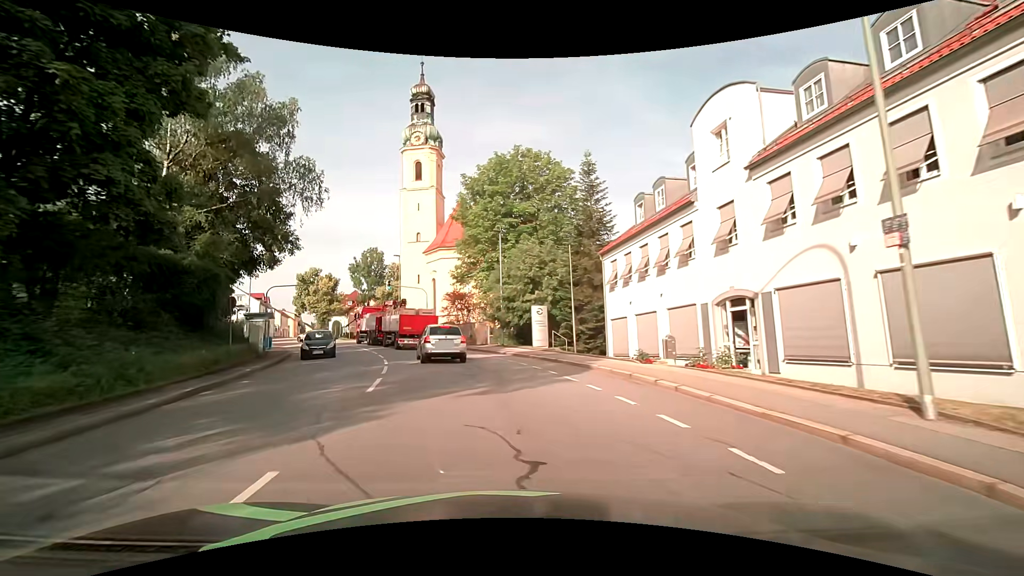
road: tertiary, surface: asphalt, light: Day
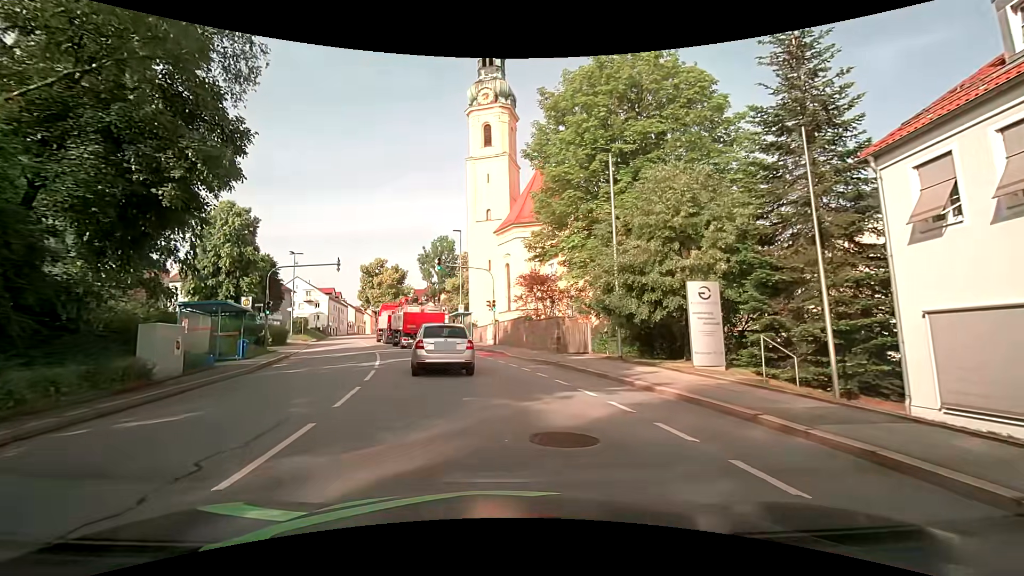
(-1.3, +15.3) m; -10°
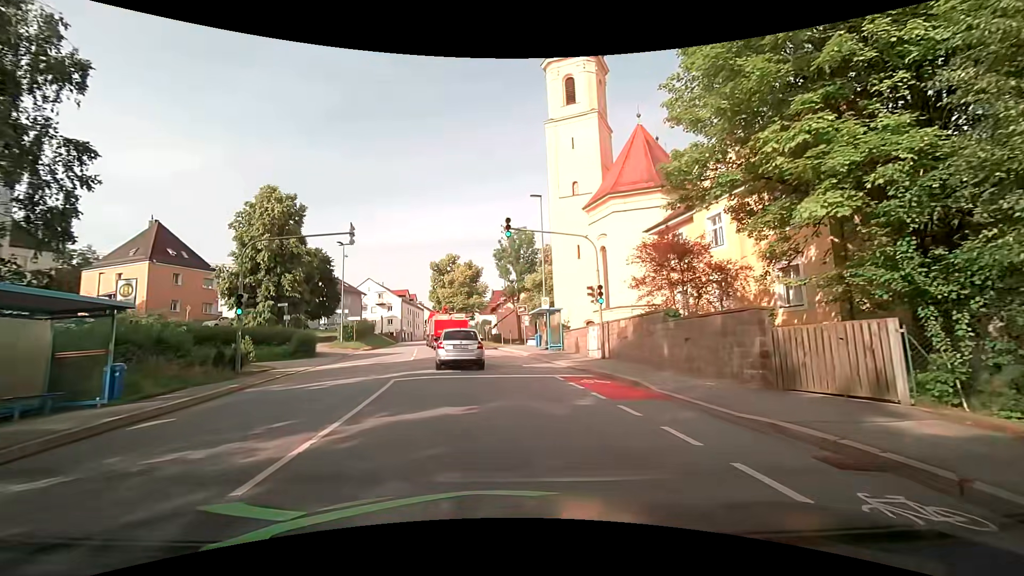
(-1.1, +13.5) m; -8°
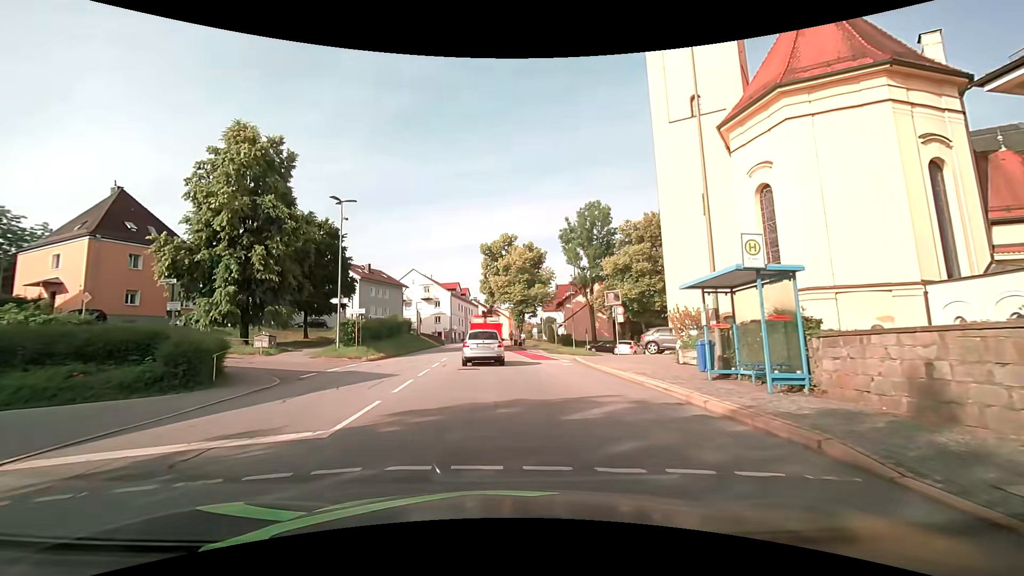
(-1.6, +18.9) m; -8°
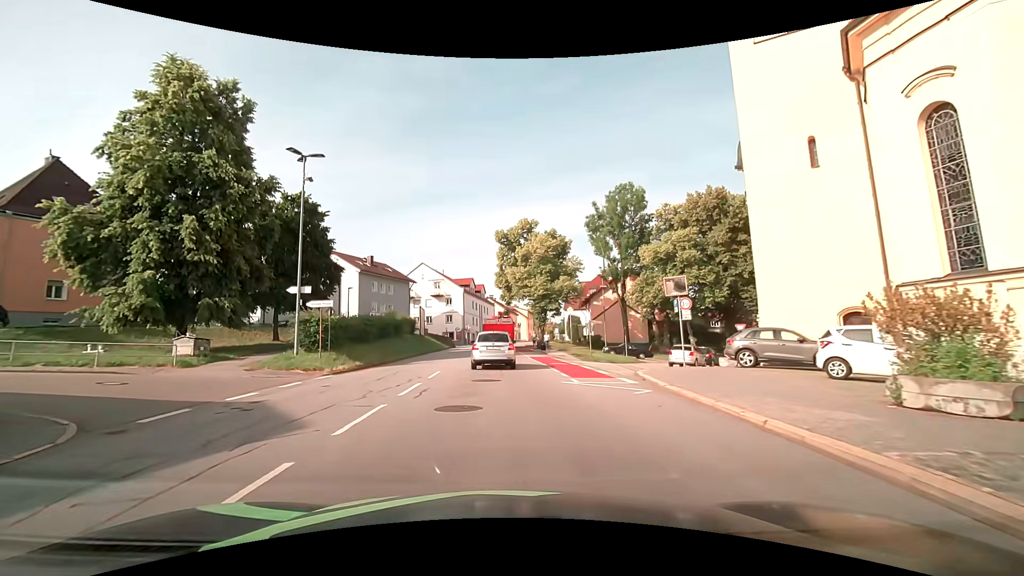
(-0.2, +9.5) m; -2°
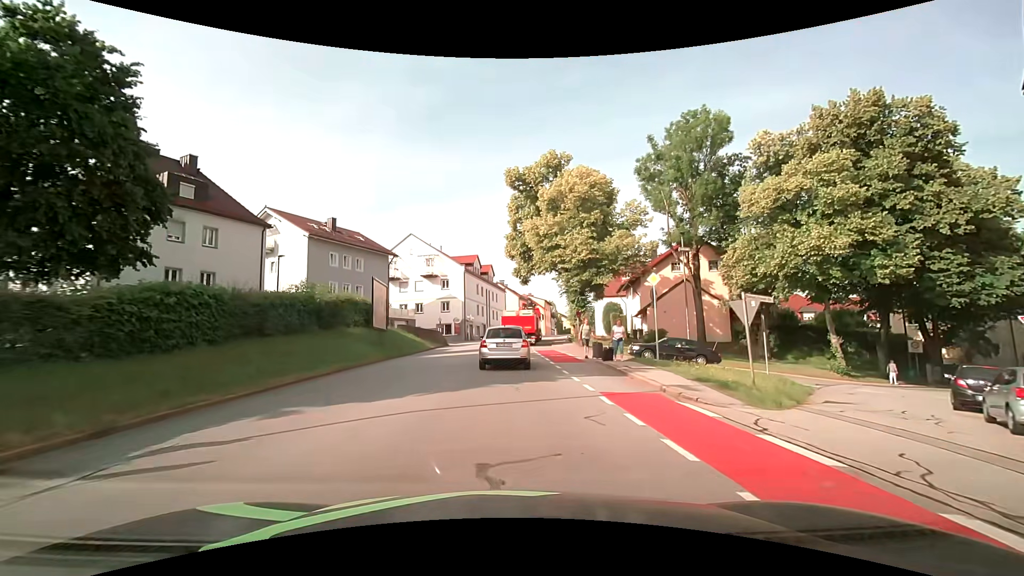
(-0.3, +20.8) m; -1°
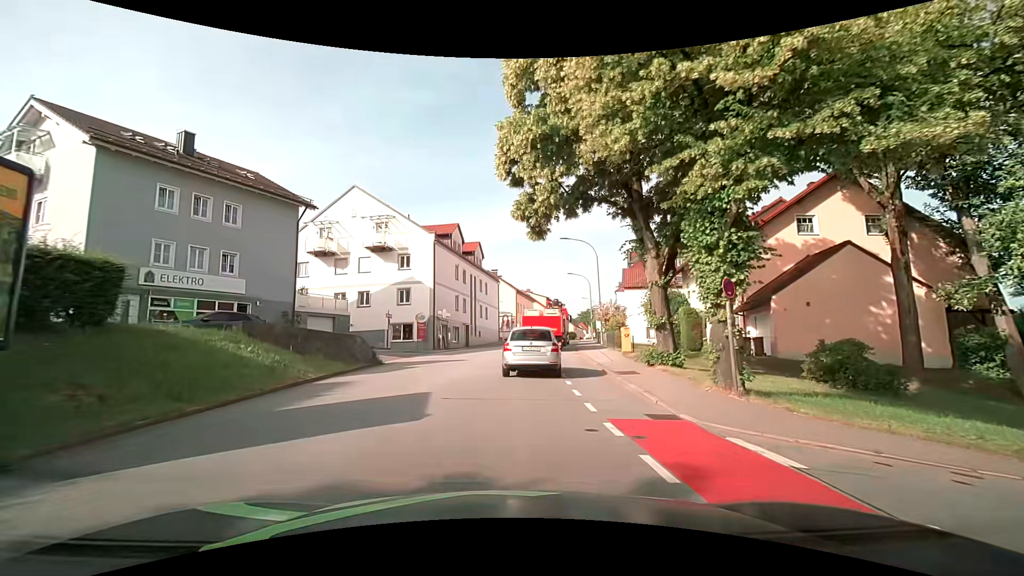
(0.0, +22.7) m; +1°
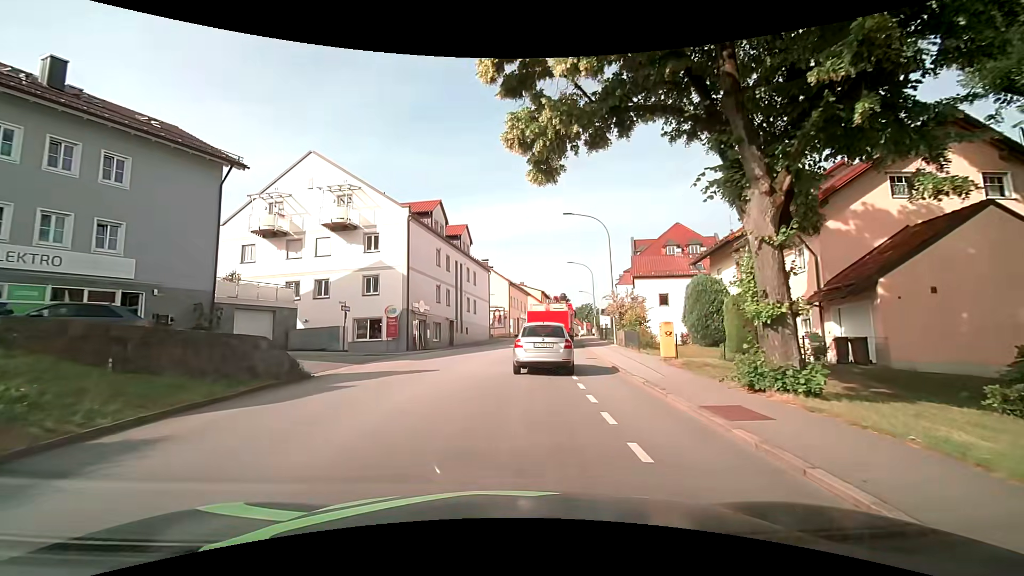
(0.0, +7.6) m; 0°
